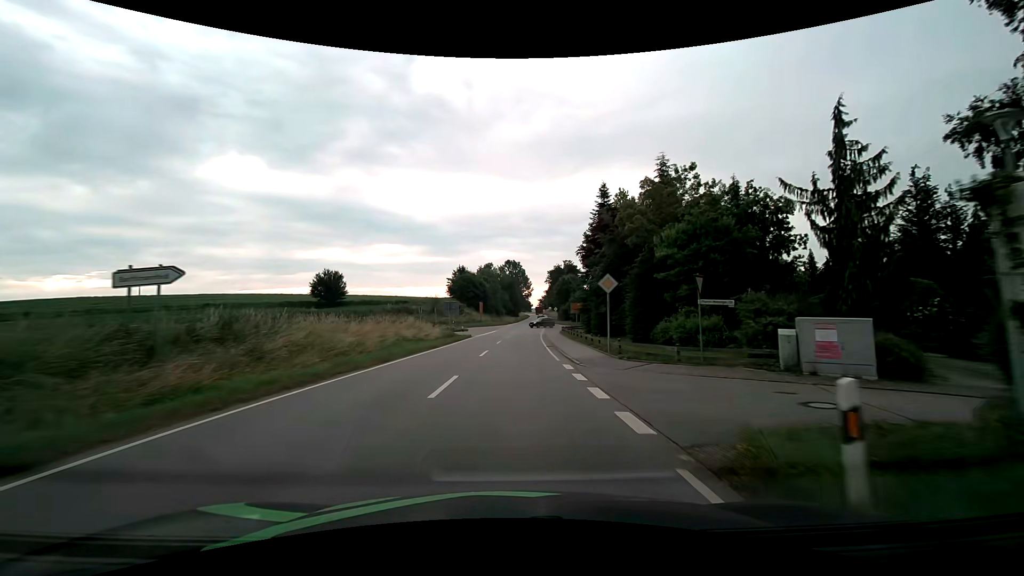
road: secondary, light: Day
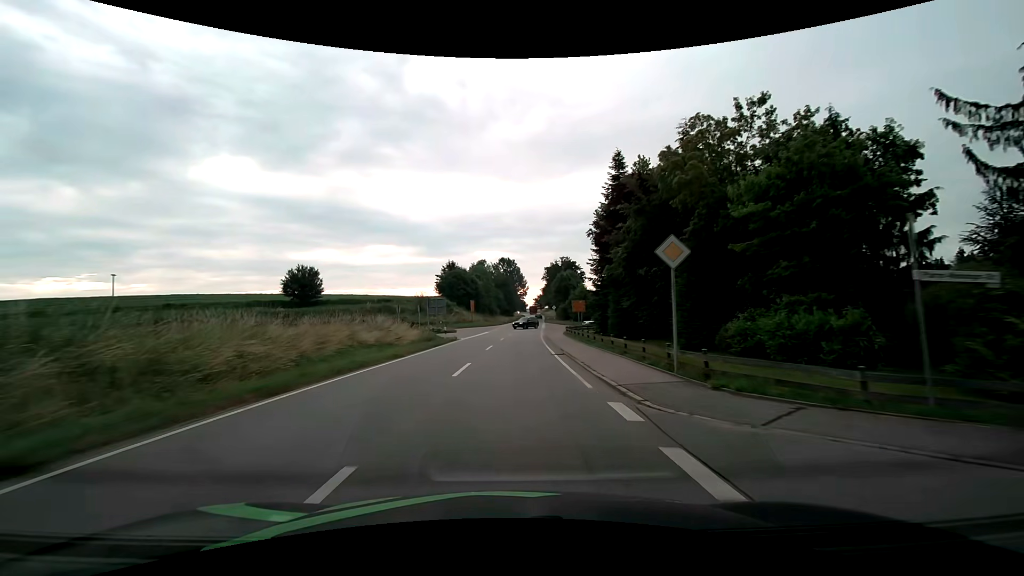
(+0.1, +8.5) m; +1°
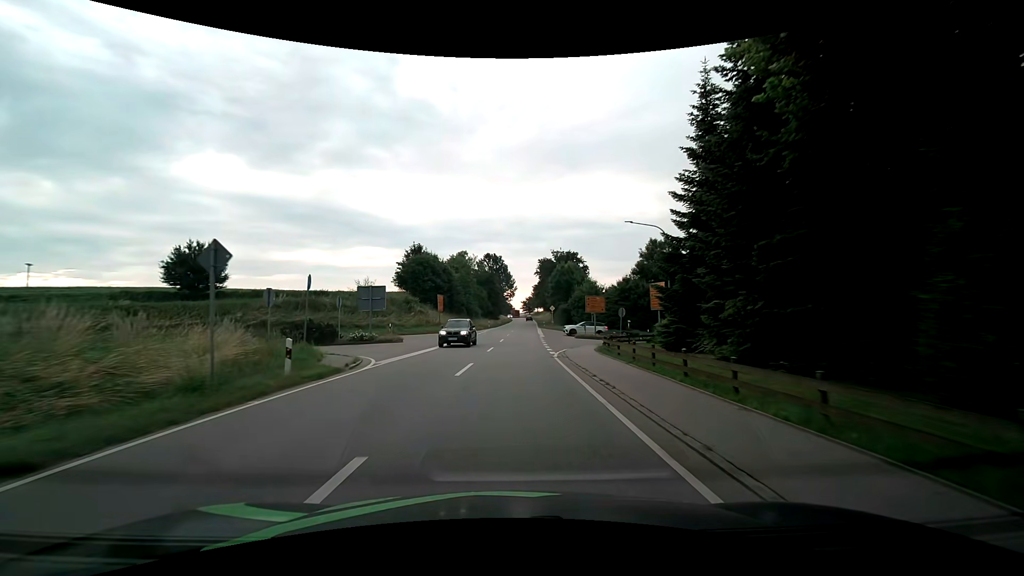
(+0.3, +23.4) m; +1°
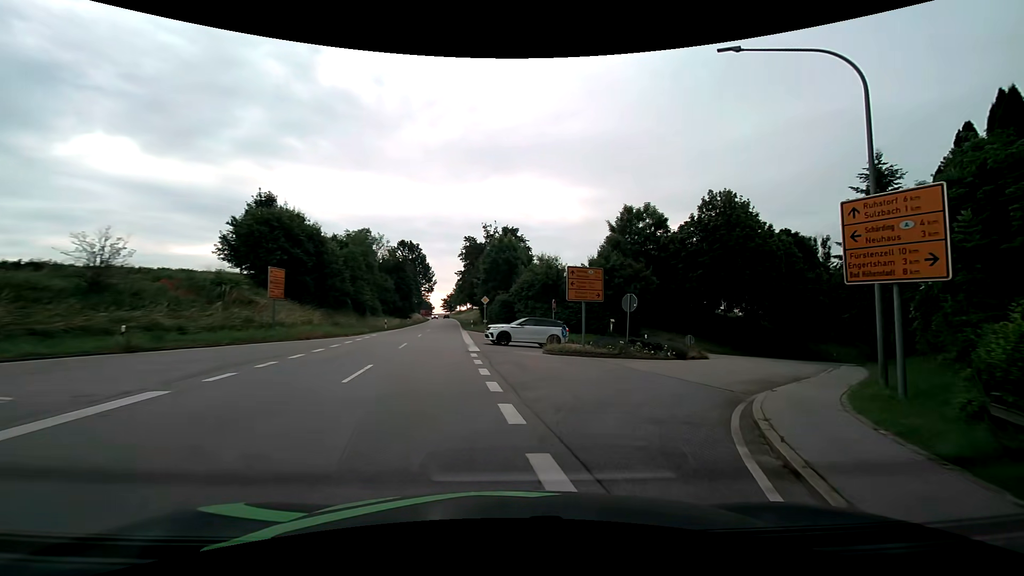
(+1.0, +25.3) m; +9°
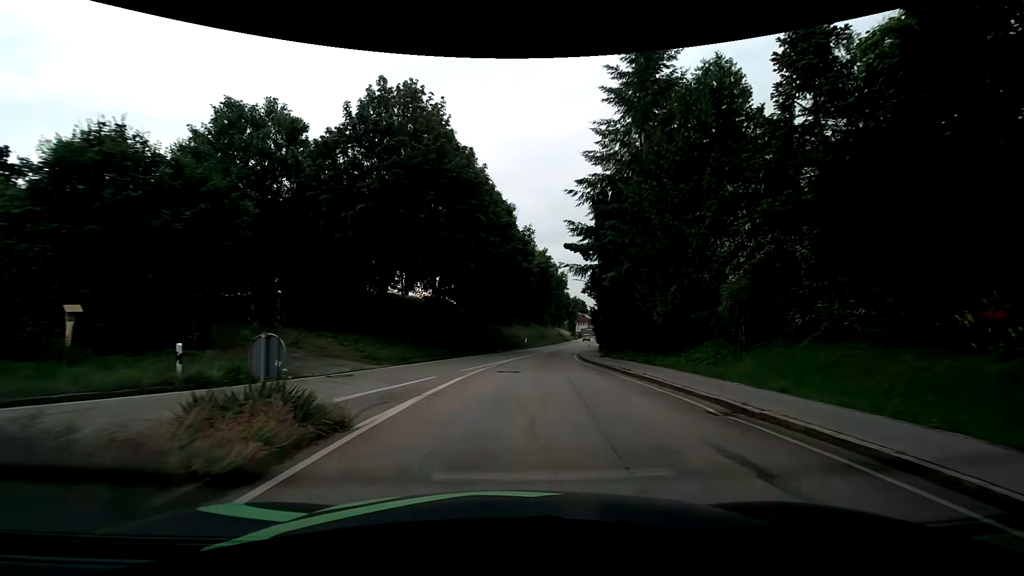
(+8.5, +22.4) m; +35°
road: tertiary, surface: asphalt
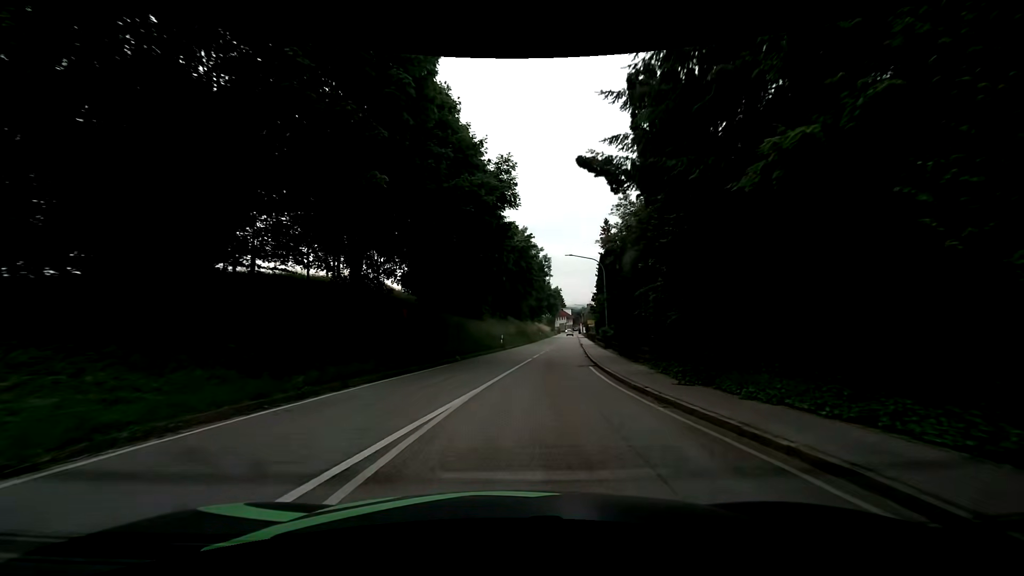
(+0.5, +15.3) m; +3°
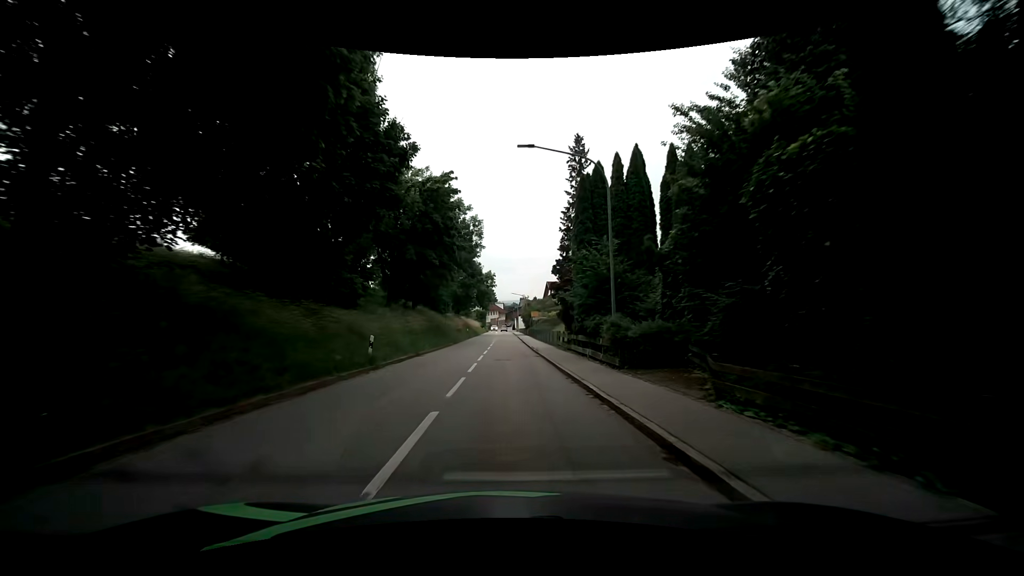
(+1.6, +23.4) m; +8°
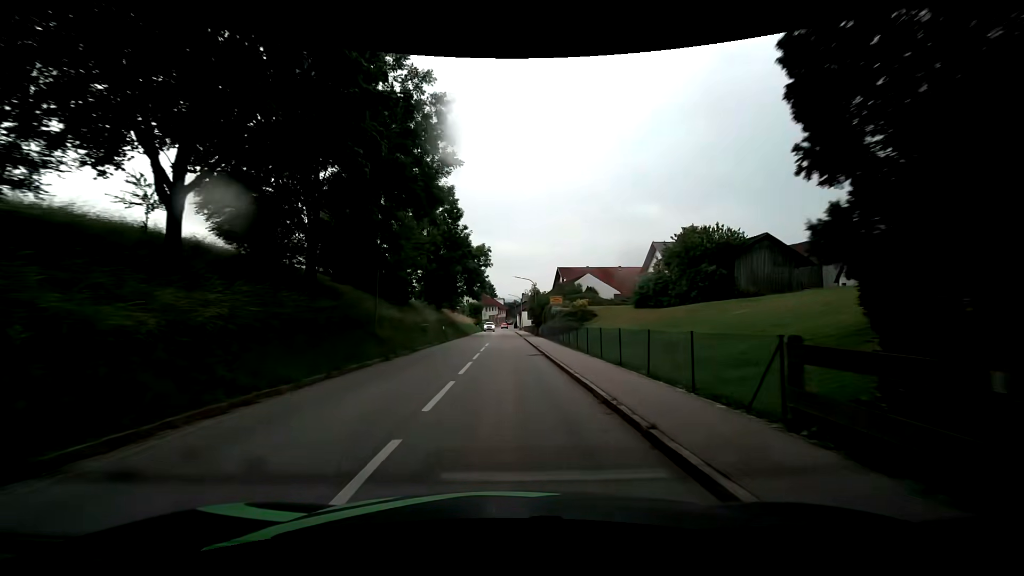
(-0.2, +26.6) m; 0°
(0, +10) (0, +20) (0, +30) (0, +40) (0, +50) (-1, +60) (-1, +70) (-1, +80) (-1, +90) (-1, +100) m
